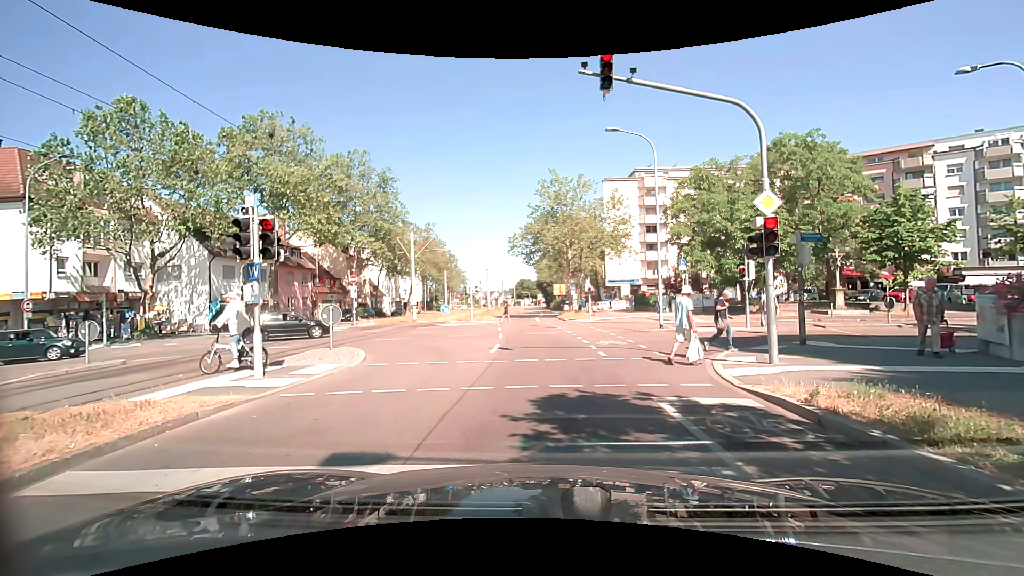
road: tertiary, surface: asphalt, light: Day
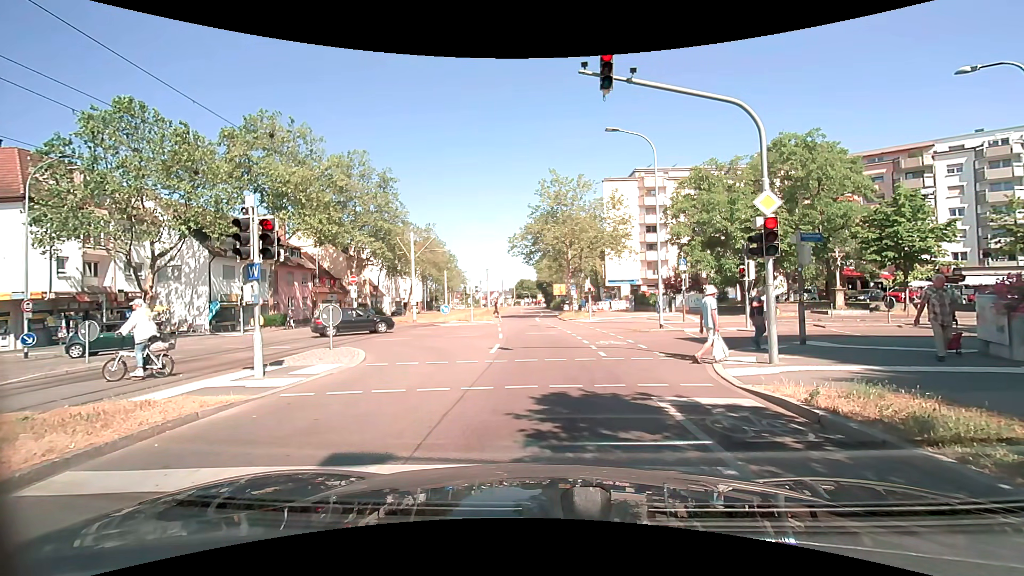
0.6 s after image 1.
(0.0, 0.0) m; 0°
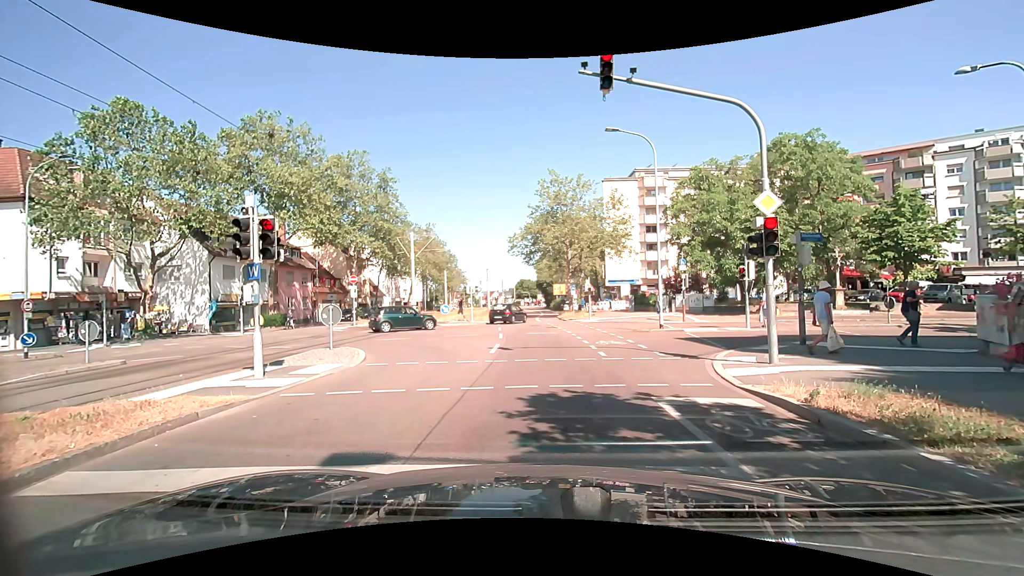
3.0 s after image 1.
(0.0, 0.0) m; 0°
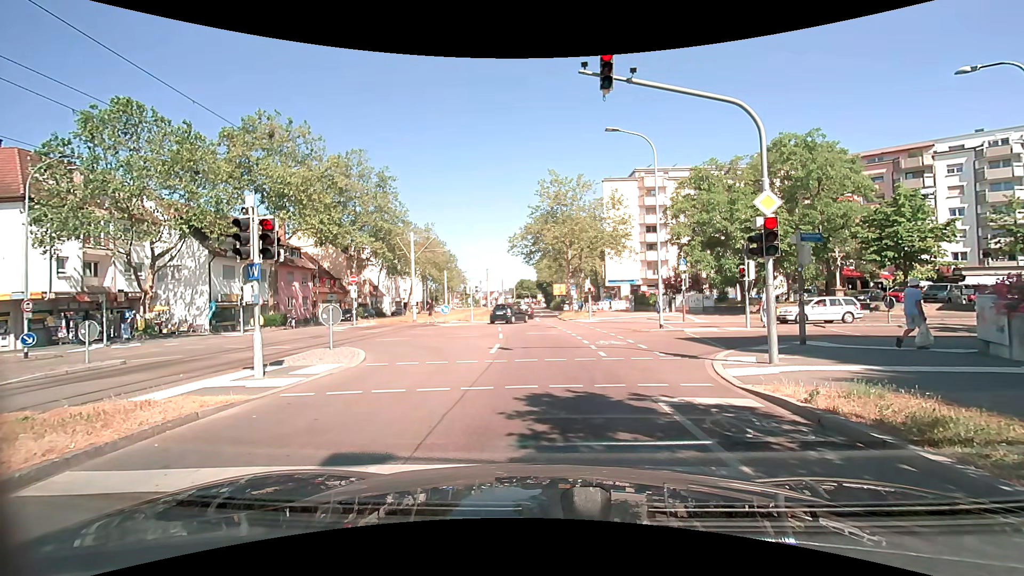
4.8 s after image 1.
(0.0, 0.0) m; 0°
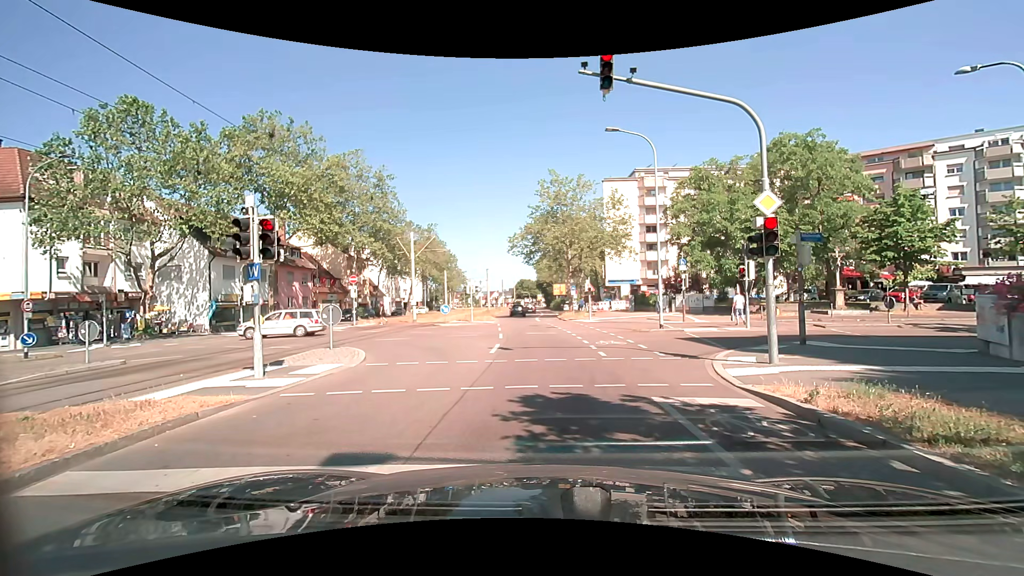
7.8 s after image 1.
(0.0, 0.0) m; 0°
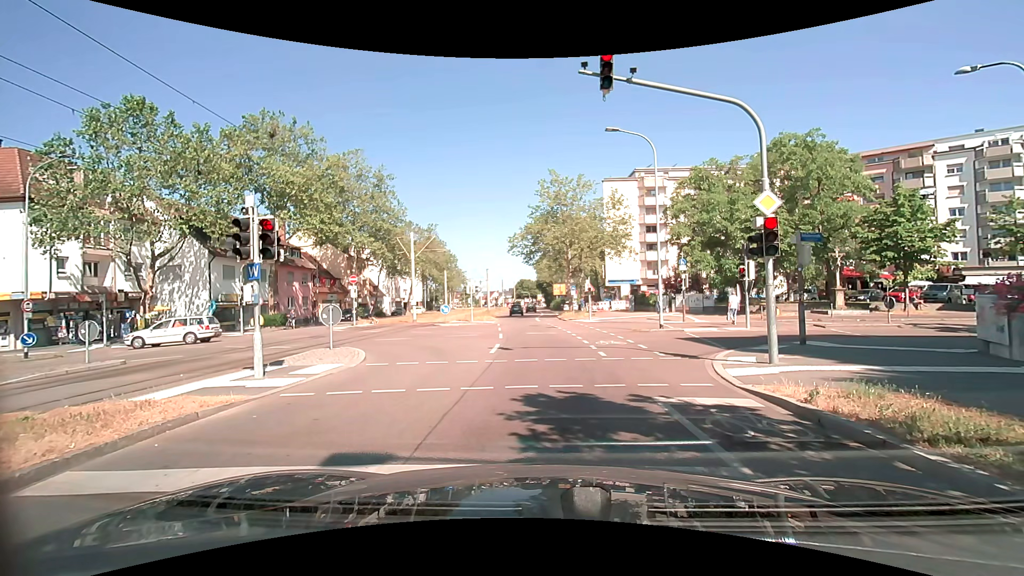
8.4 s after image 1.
(0.0, 0.0) m; 0°
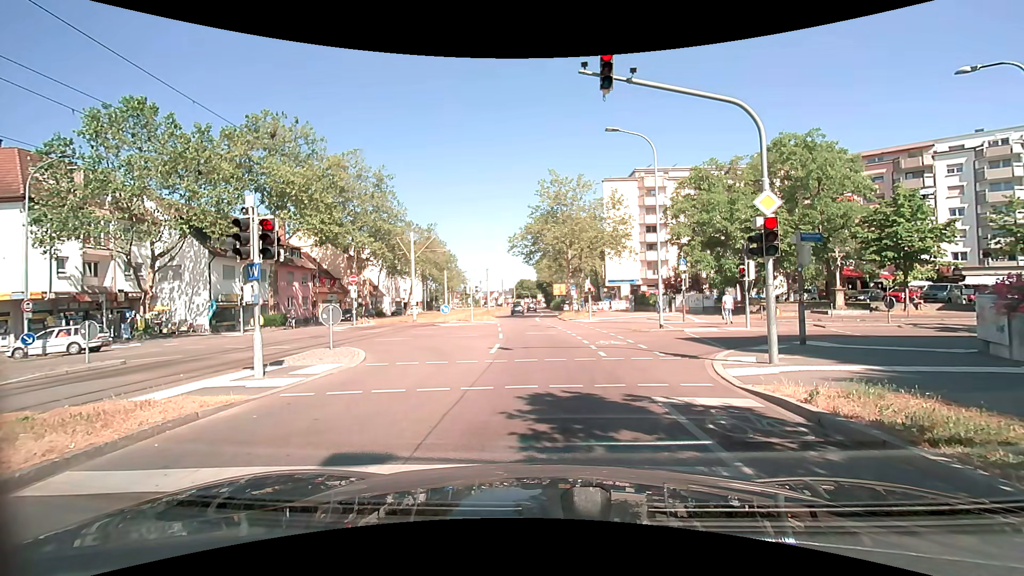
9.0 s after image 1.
(0.0, 0.0) m; 0°
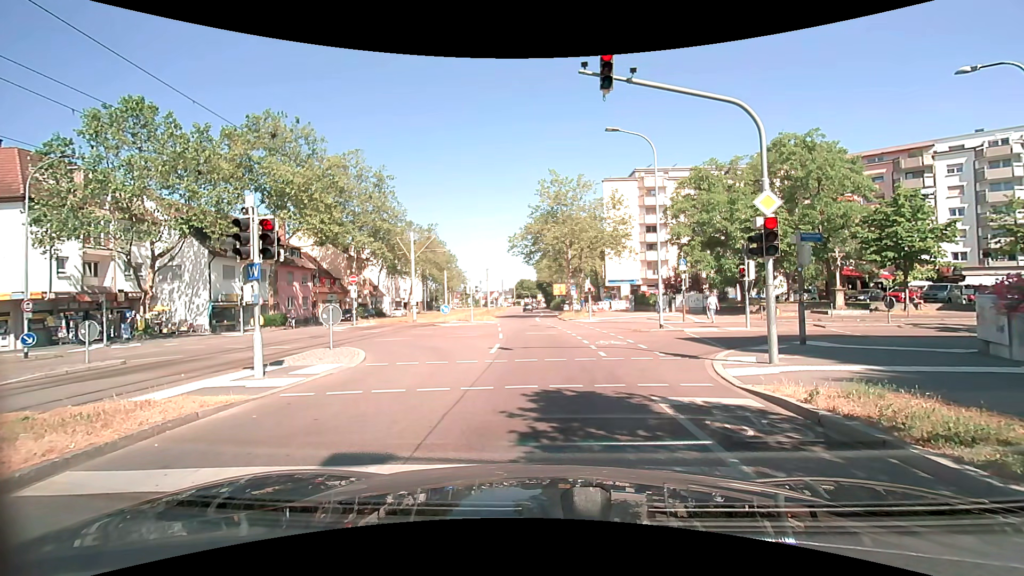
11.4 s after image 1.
(0.0, 0.0) m; 0°
